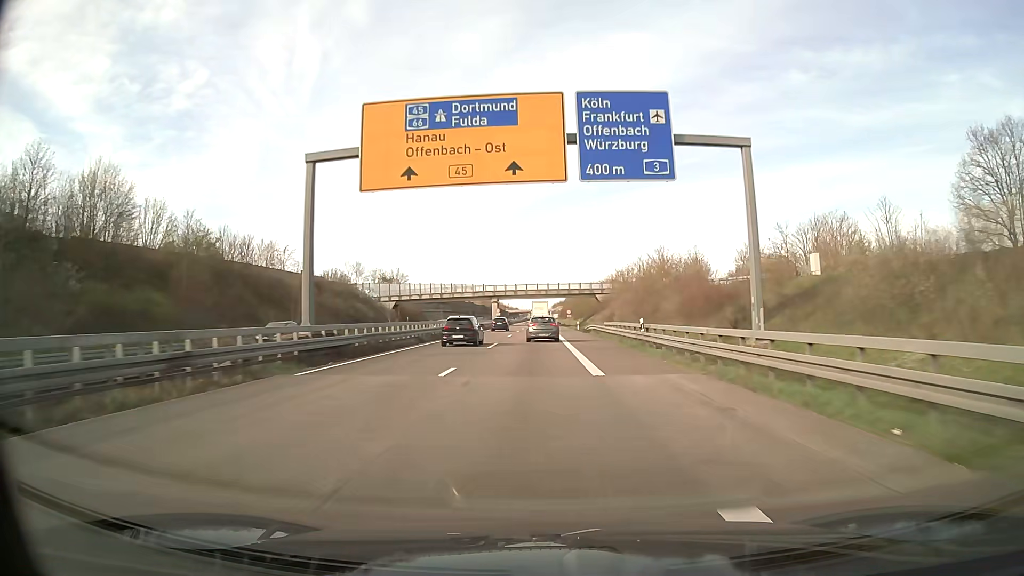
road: trunk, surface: asphalt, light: Day
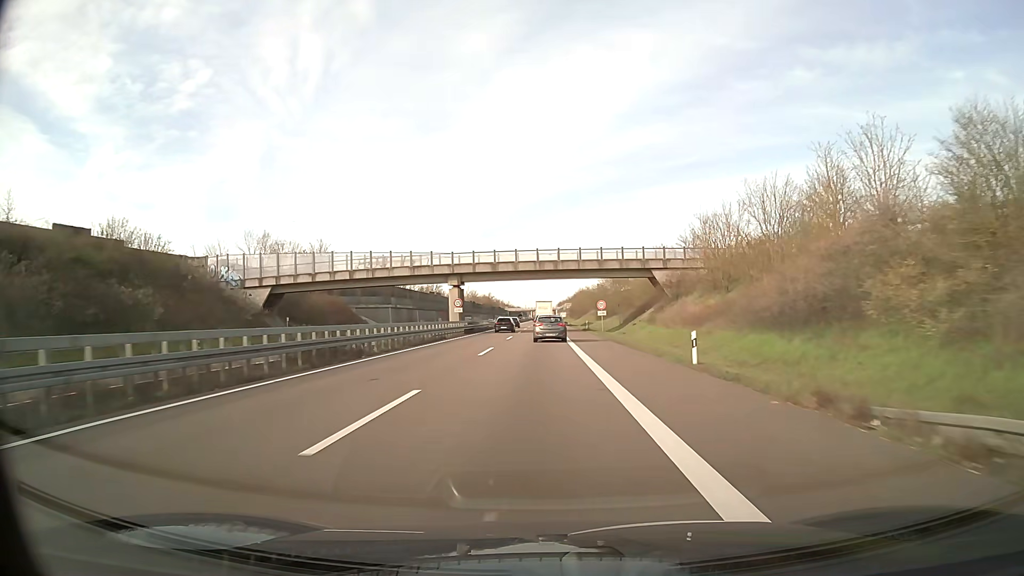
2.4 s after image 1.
(-0.2, +59.8) m; 0°
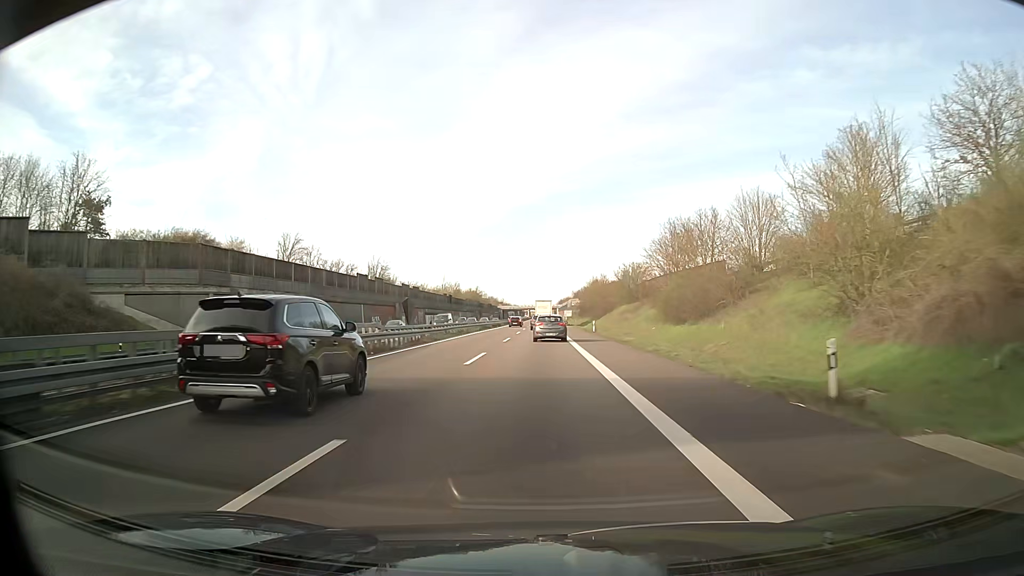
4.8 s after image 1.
(+0.1, +59.5) m; 0°
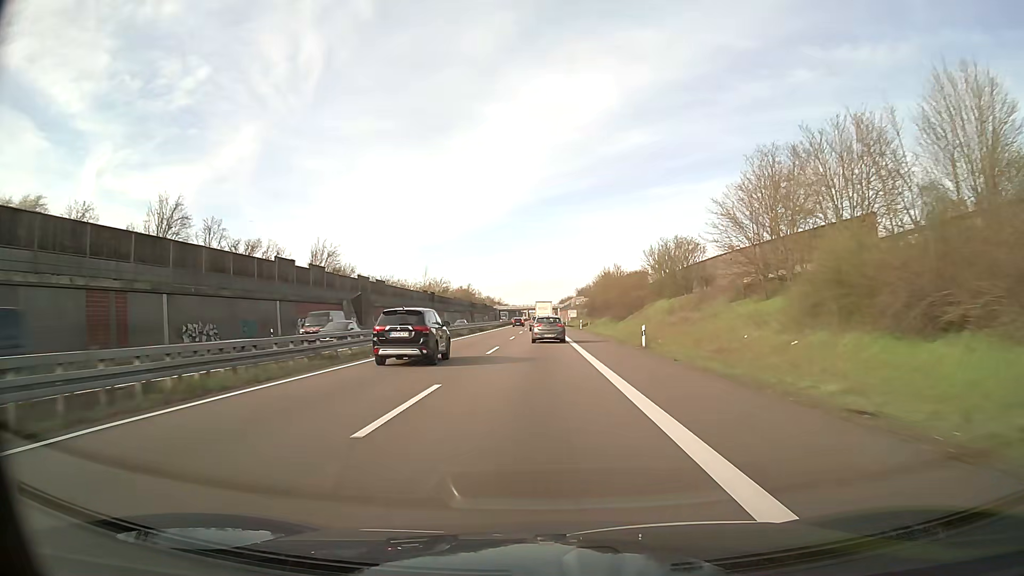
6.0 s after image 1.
(+0.2, +29.7) m; 0°
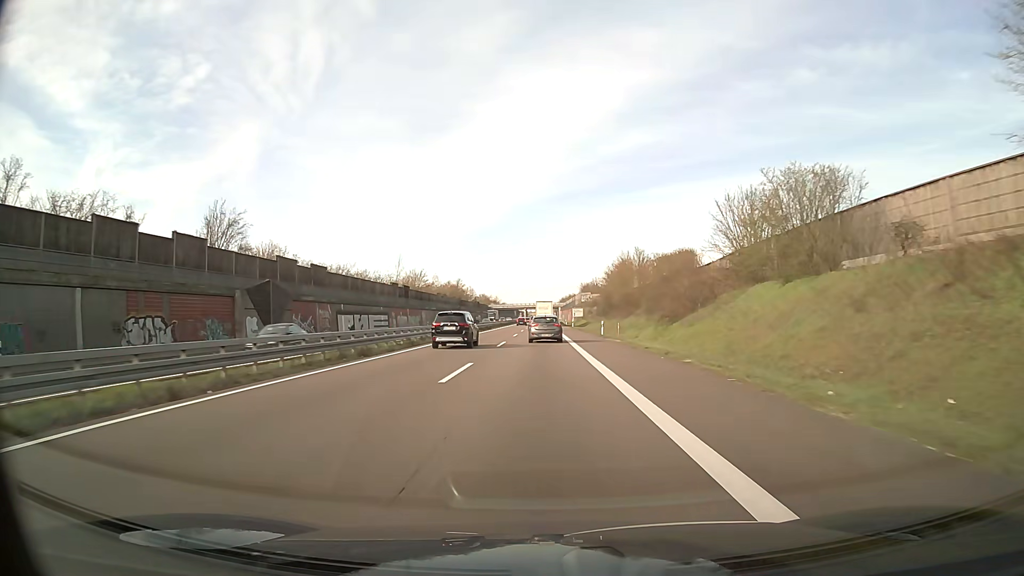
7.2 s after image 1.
(0.0, +29.7) m; 0°
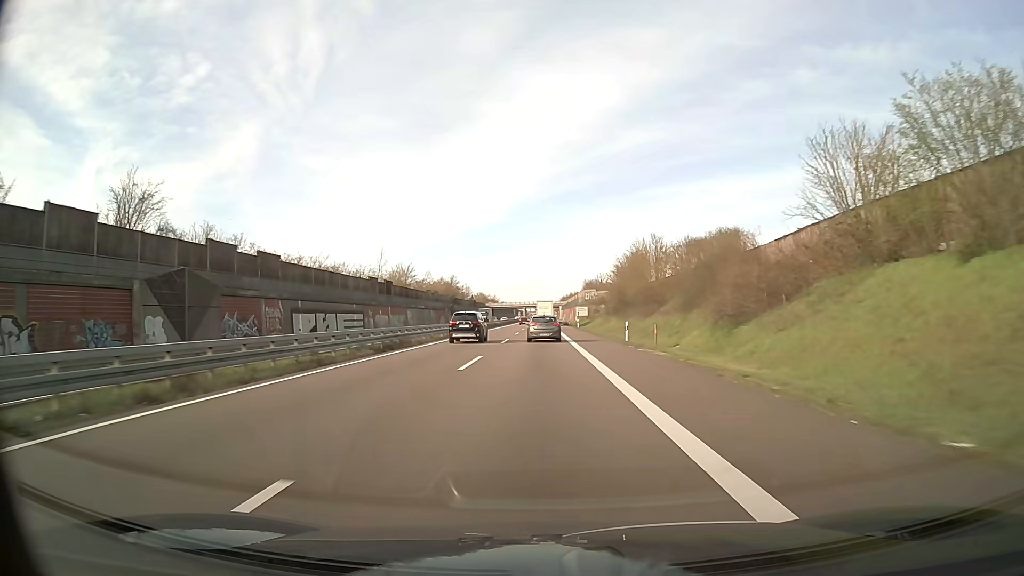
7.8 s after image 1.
(0.0, +14.8) m; 0°
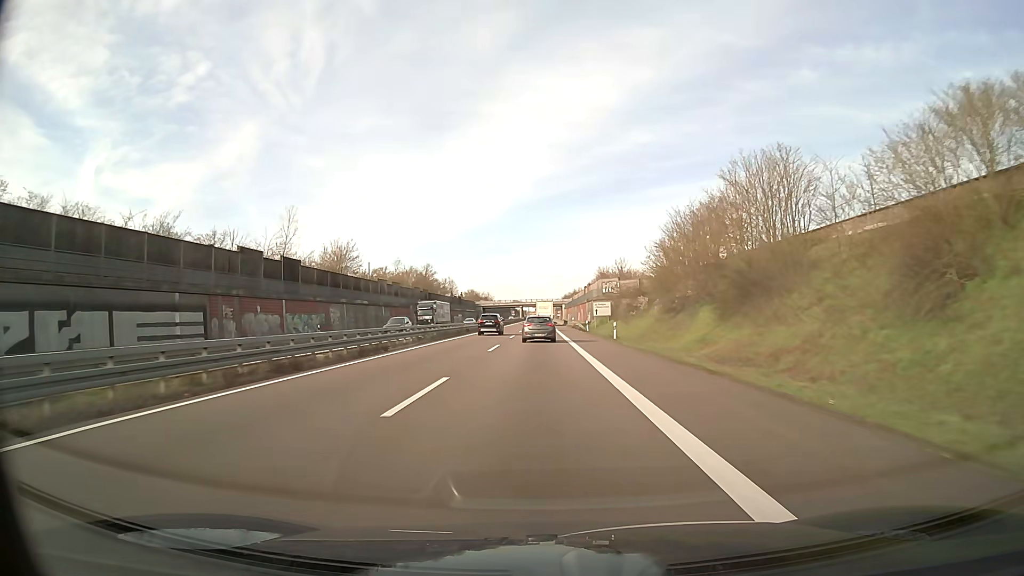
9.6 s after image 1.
(+0.1, +44.4) m; 0°
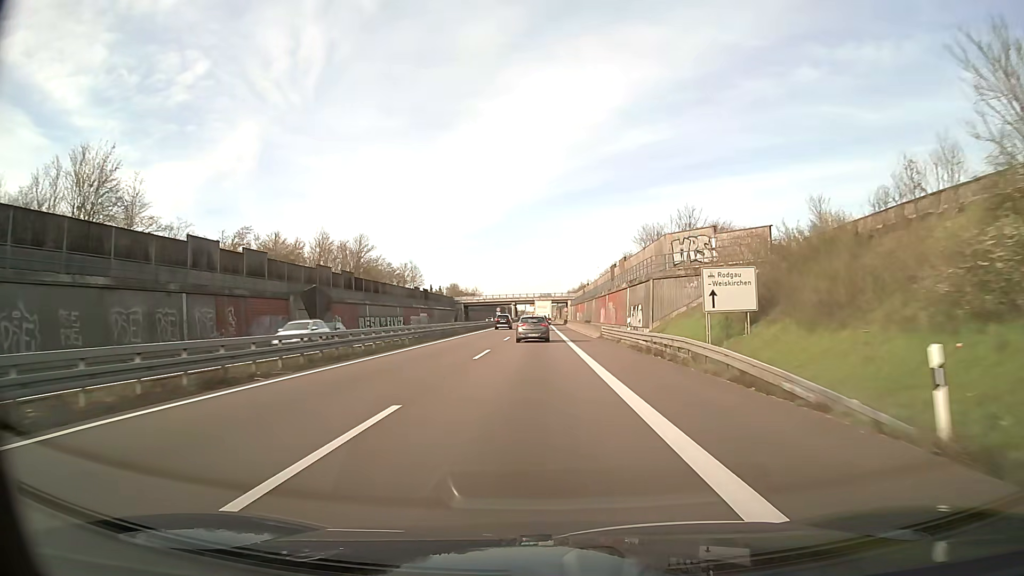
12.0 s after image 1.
(+0.1, +59.1) m; 0°
(0, +10) (0, +20) (0, +30) (0, +40) (0, +50) (0, +60) (0, +70) (0, +80) (0, +90) (0, +100) m
